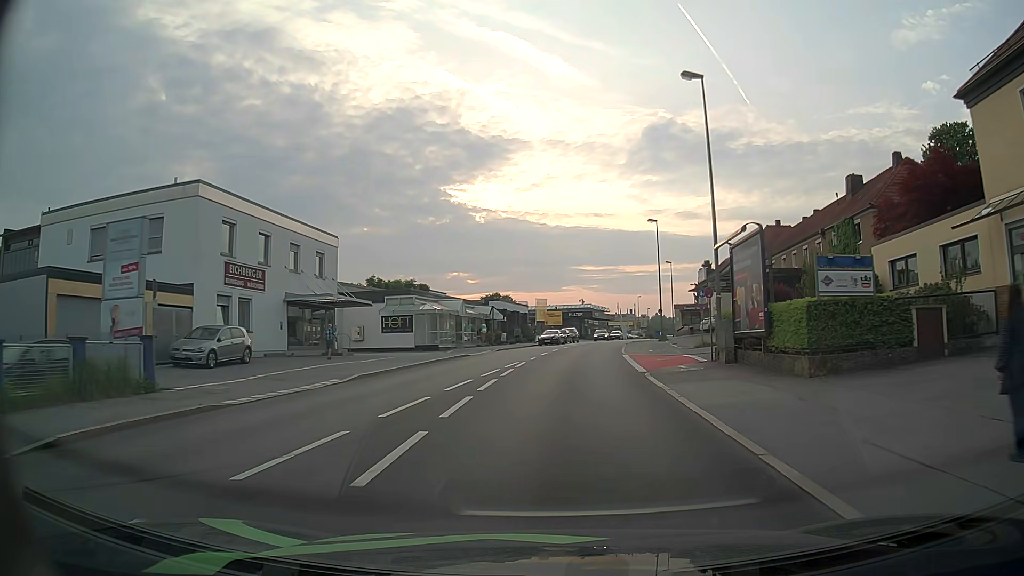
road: tertiary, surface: asphalt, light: Day
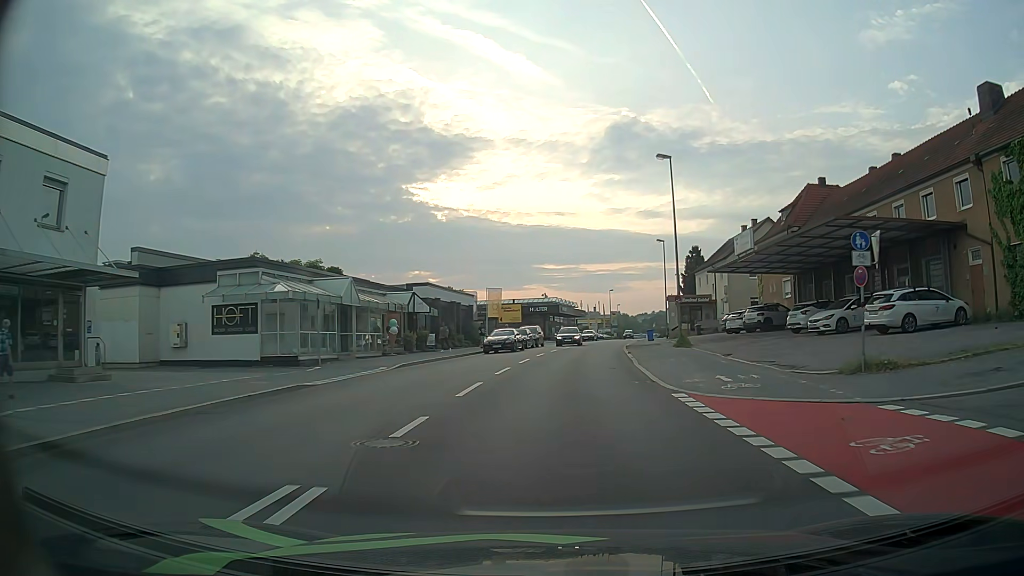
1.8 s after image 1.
(+0.4, +21.4) m; +3°
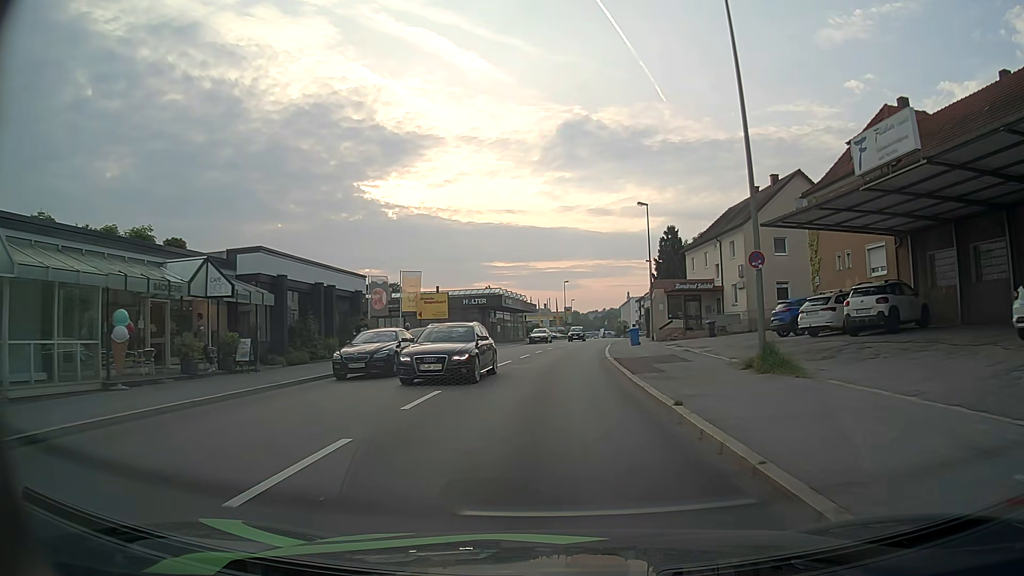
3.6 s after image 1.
(+0.9, +20.1) m; +5°
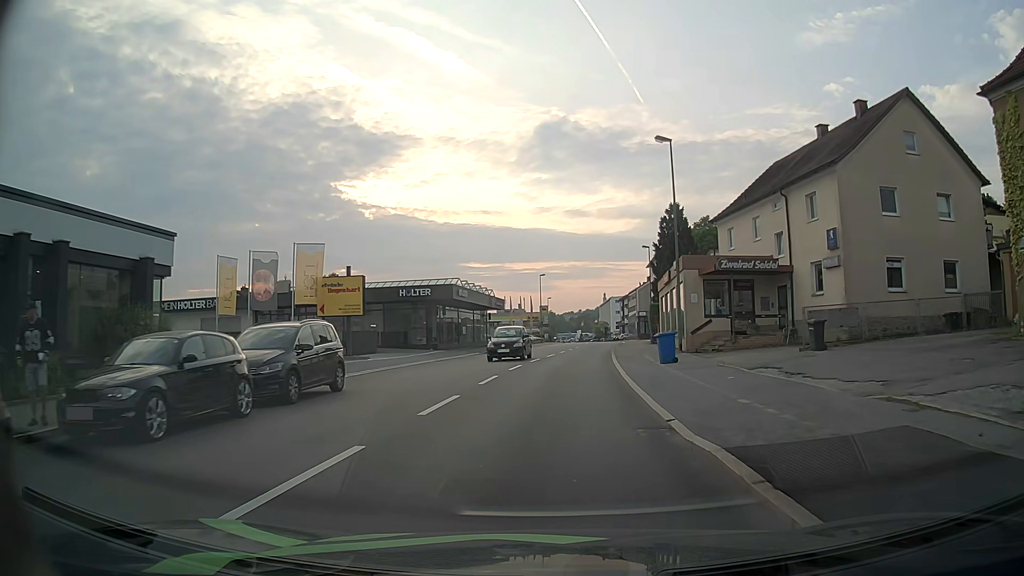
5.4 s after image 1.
(+0.2, +18.2) m; +2°
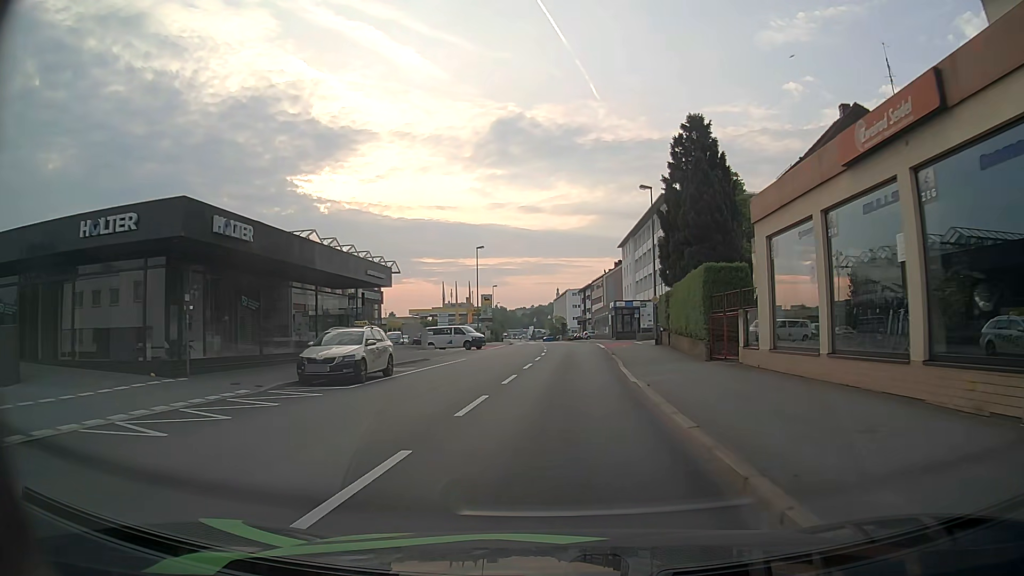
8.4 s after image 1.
(+1.2, +30.1) m; +4°
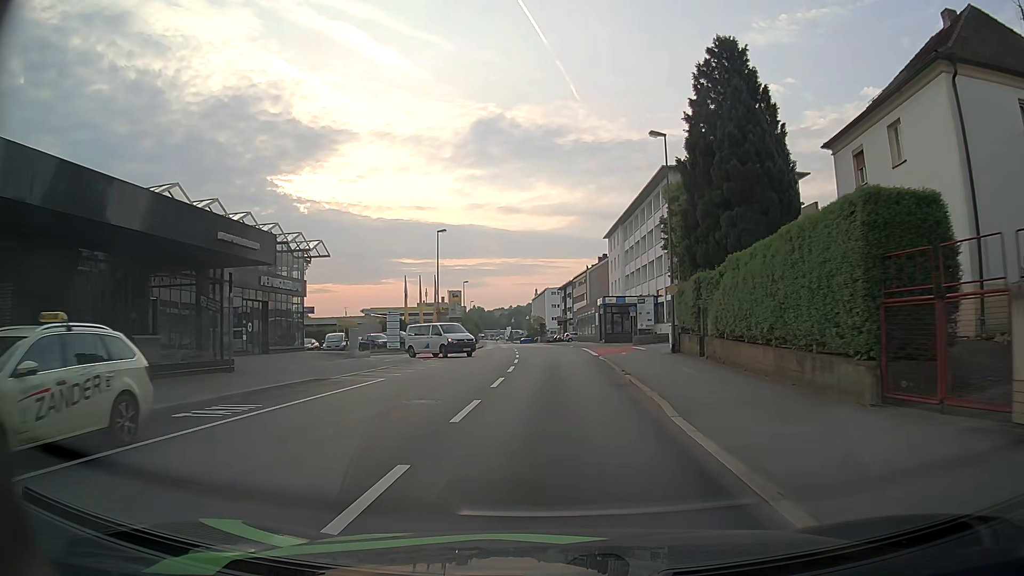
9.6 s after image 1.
(+0.3, +12.6) m; +2°
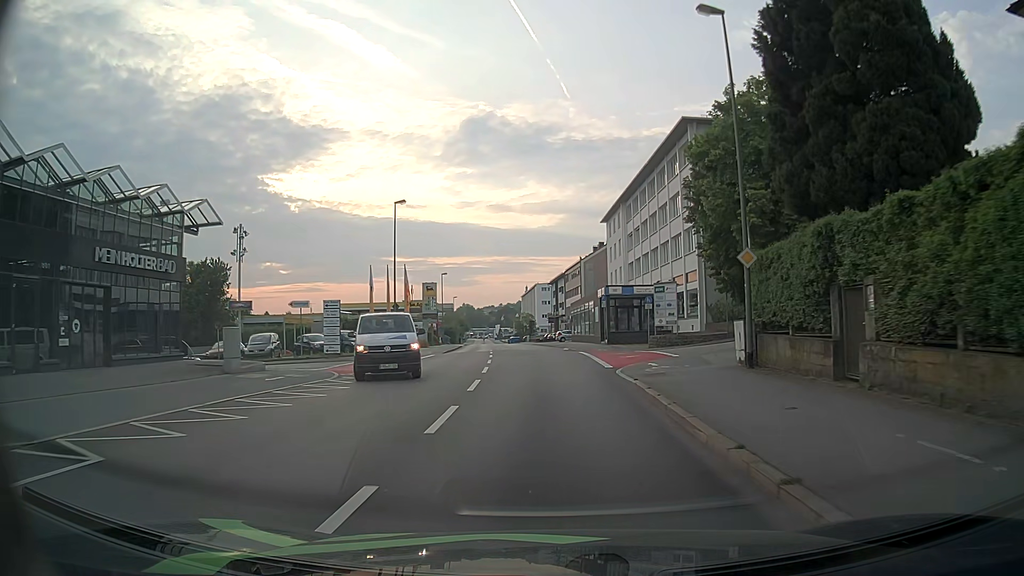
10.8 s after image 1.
(+0.1, +13.1) m; +1°
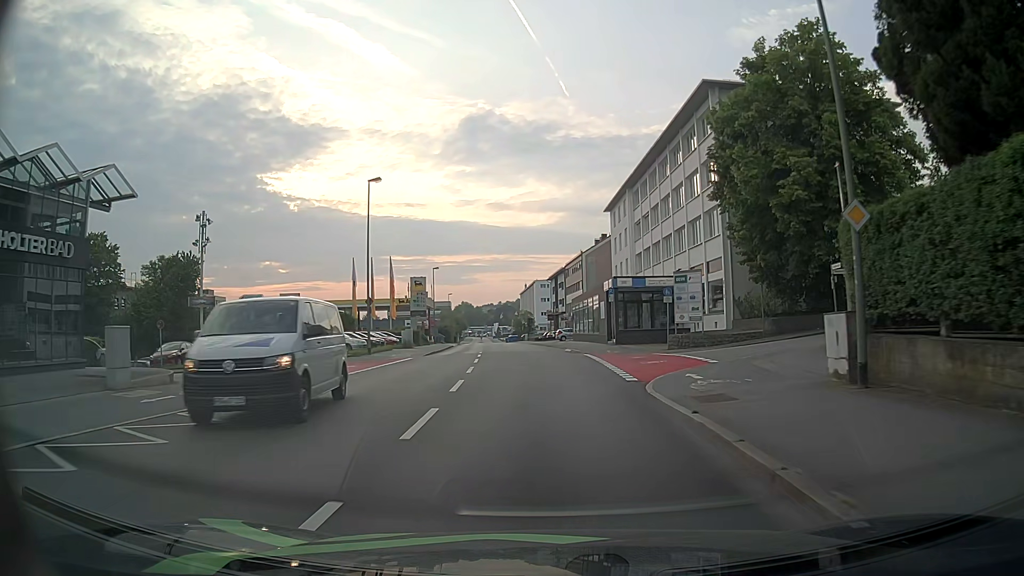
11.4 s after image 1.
(0.0, +6.7) m; -1°
(0, +10) (0, +20) (0, +30) (-1, +40) (-2, +50) (-2, +60) (-3, +70) (-4, +80) (-5, +90) (-6, +100) m
